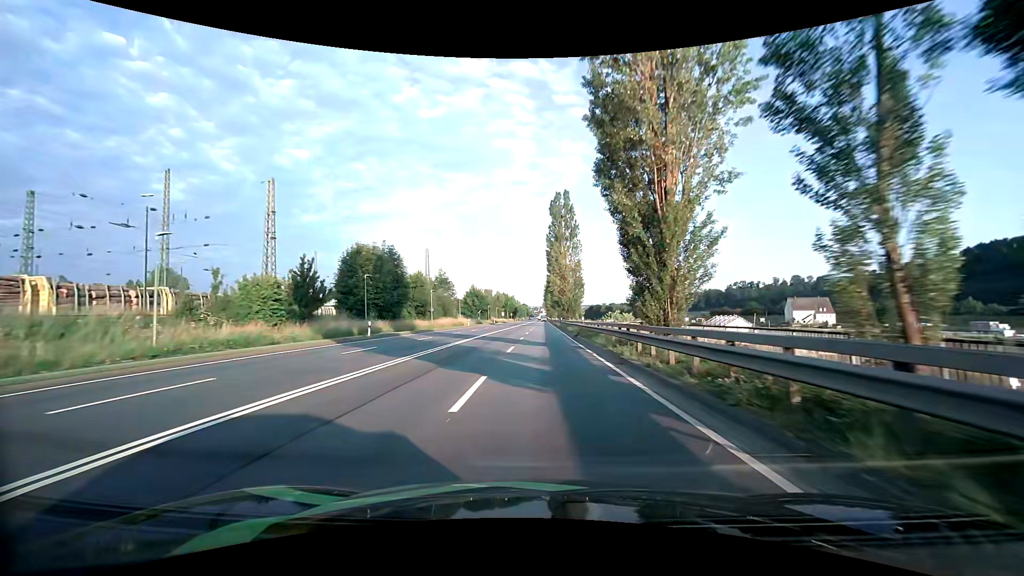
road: primary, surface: asphalt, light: Day
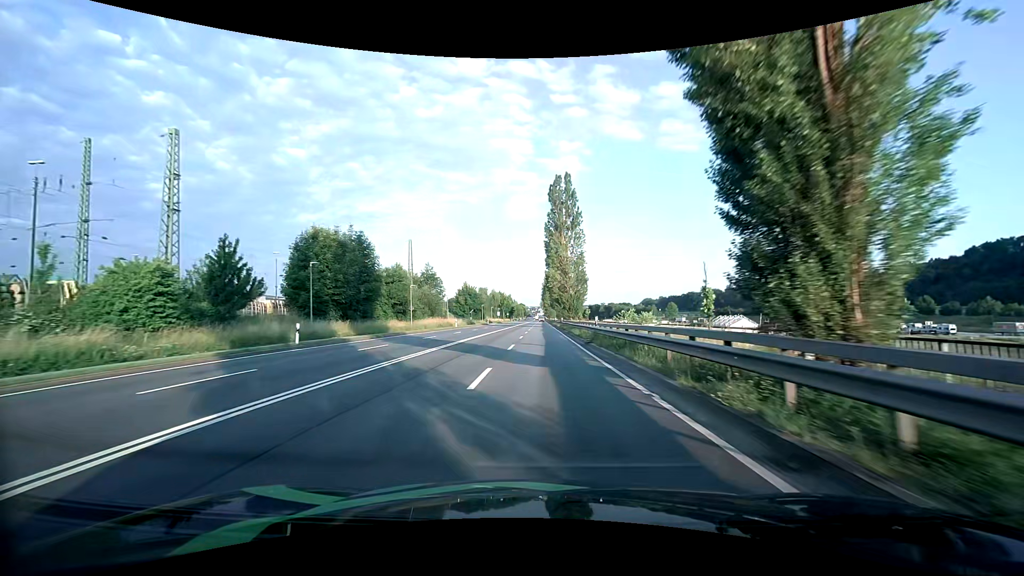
(0.0, +10.1) m; 0°
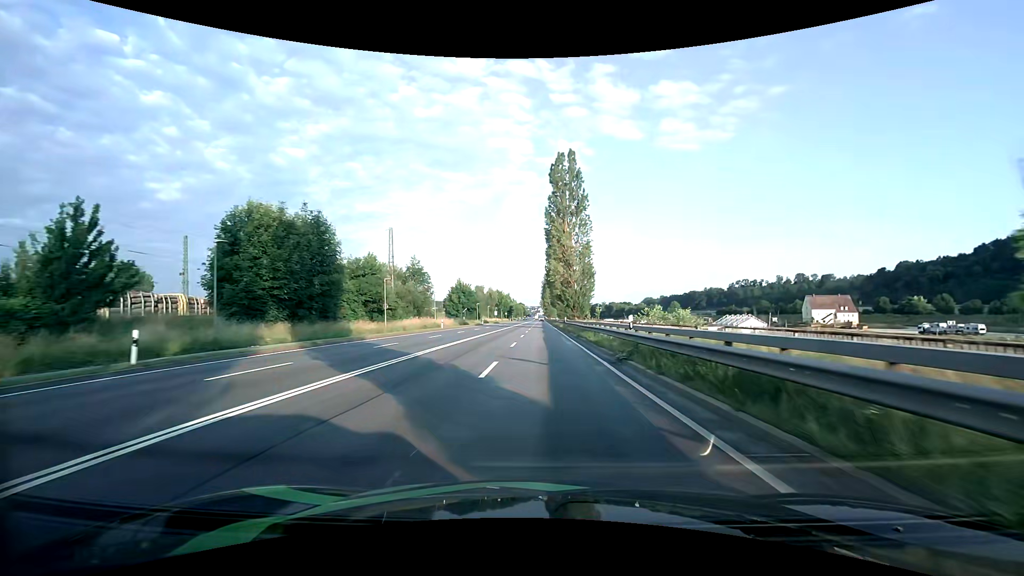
(0.0, +10.1) m; 0°
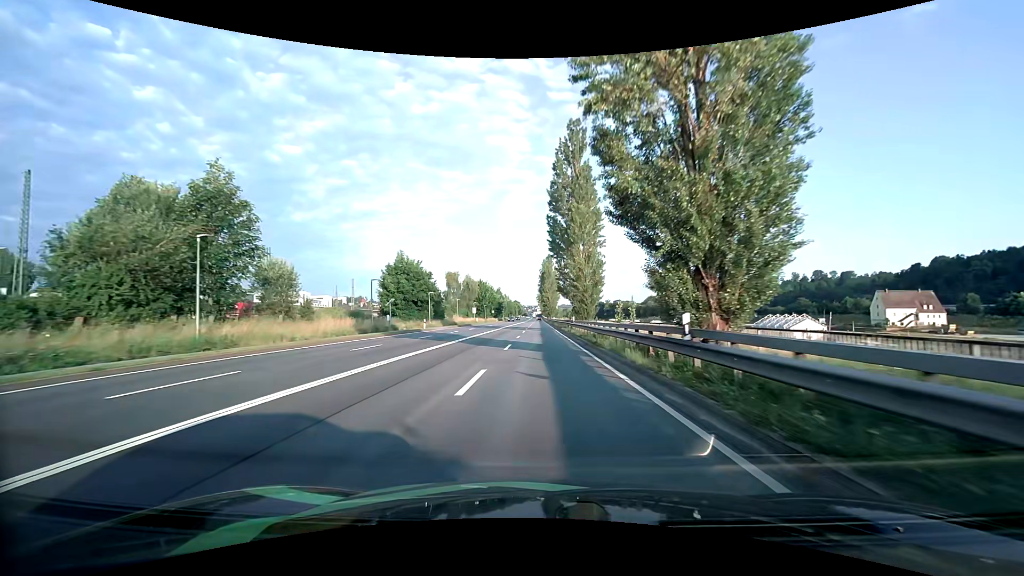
(+0.2, +50.9) m; 0°
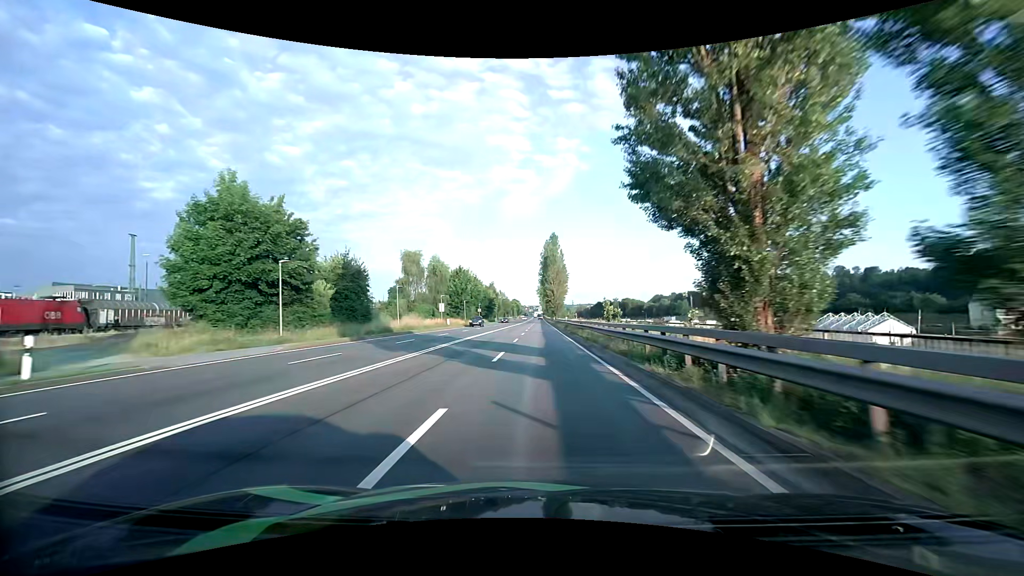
(-0.1, +41.6) m; 0°
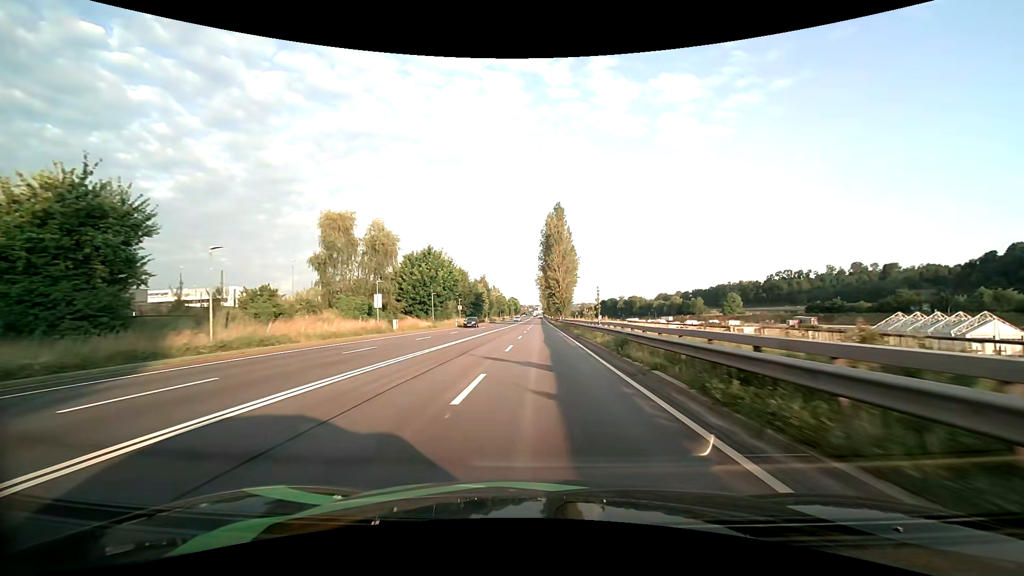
(0.0, +31.5) m; 0°
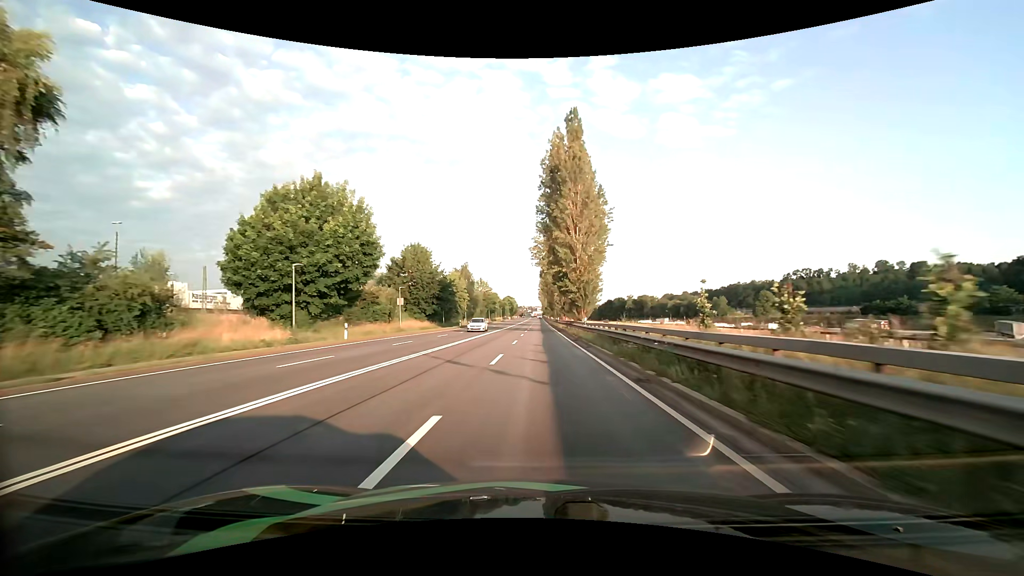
(+0.1, +41.0) m; 0°
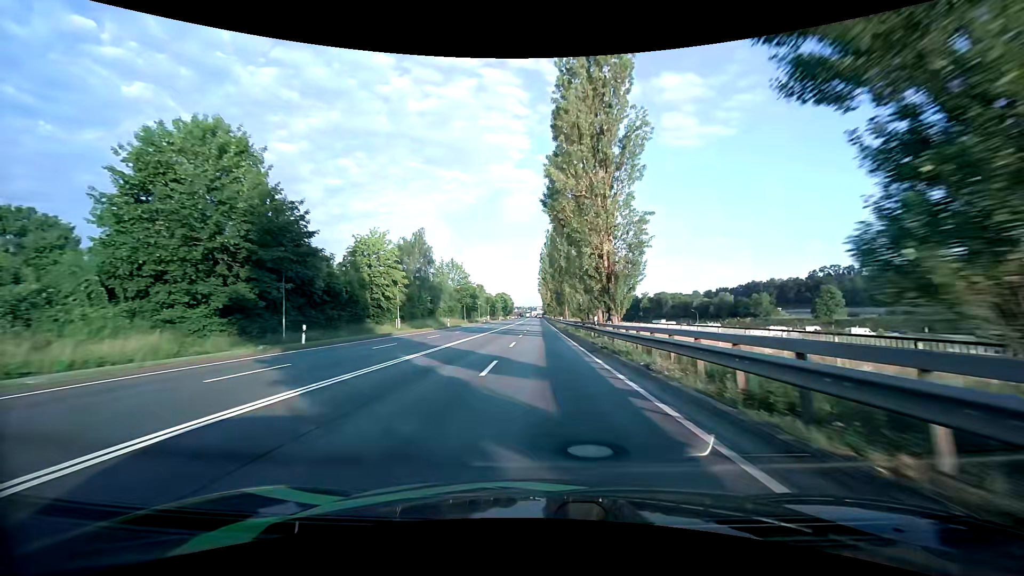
(-0.1, +50.9) m; -1°
(0, +10) (0, +20) (0, +30) (0, +40) (0, +50) (0, +60) (0, +70) (+1, +80) (+1, +90) (+1, +100) m
